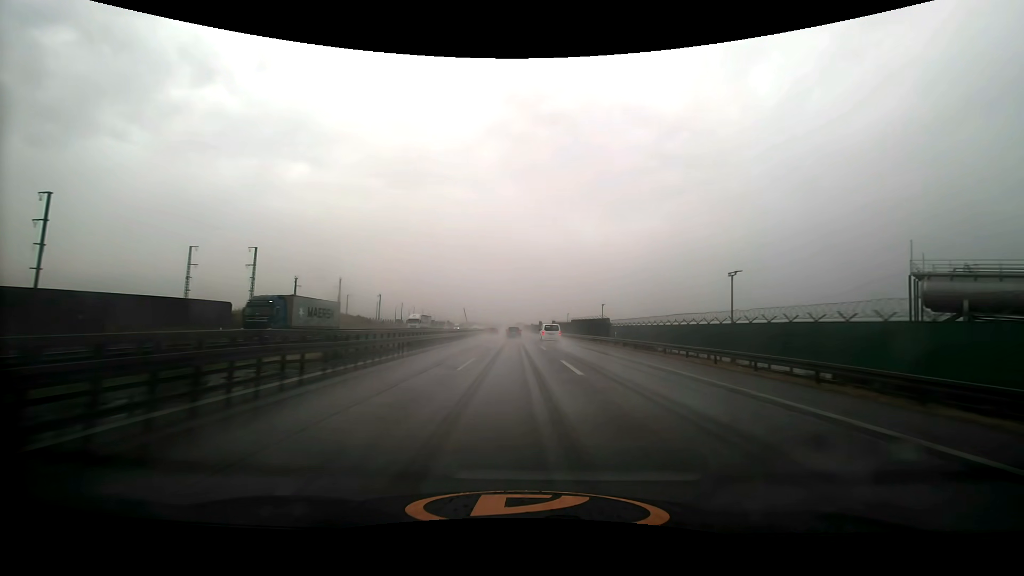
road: motorway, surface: asphalt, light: Day
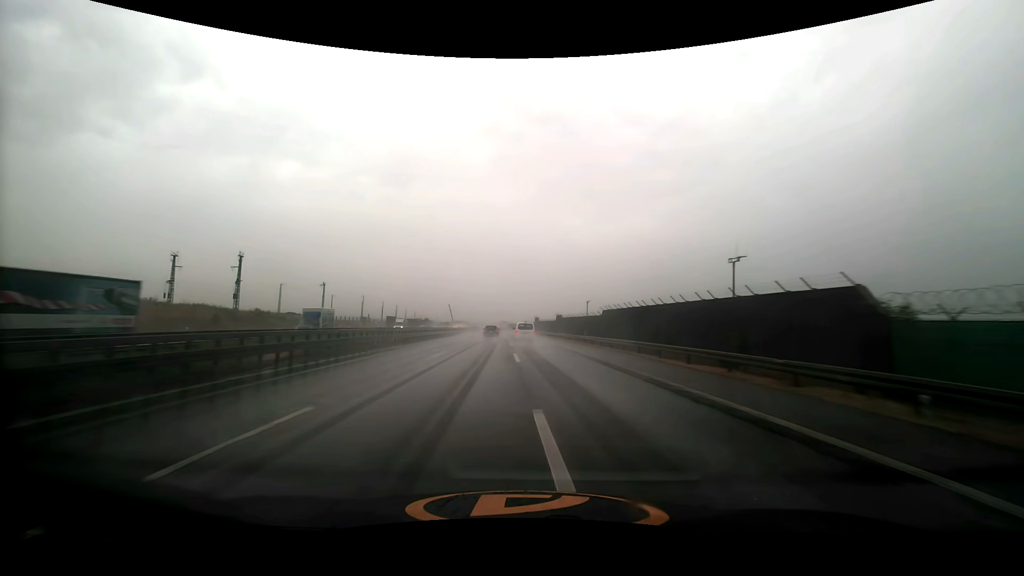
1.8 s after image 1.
(+0.5, +50.2) m; +1°
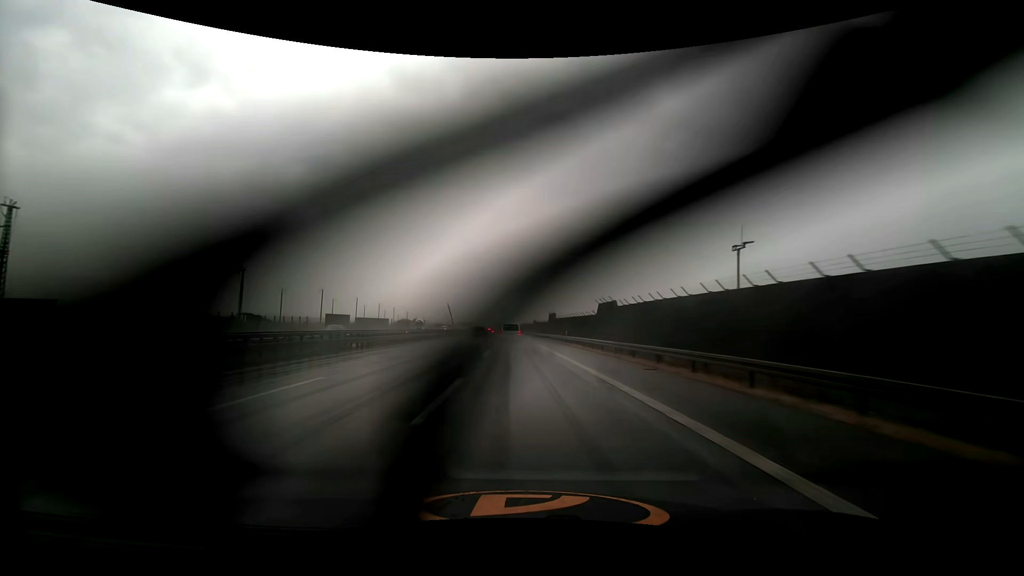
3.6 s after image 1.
(-0.2, +49.1) m; -1°
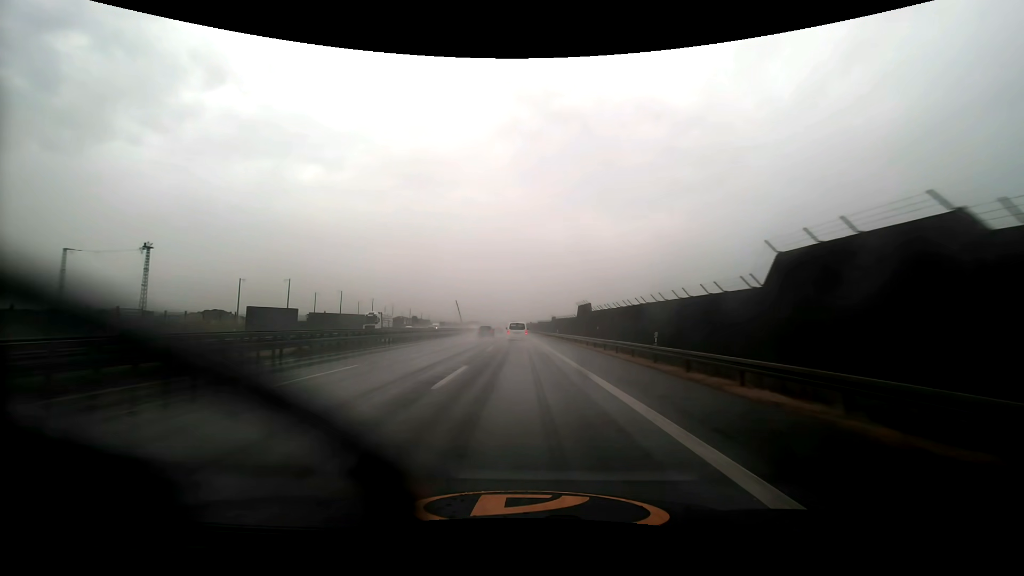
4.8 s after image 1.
(-0.5, +32.3) m; -2°
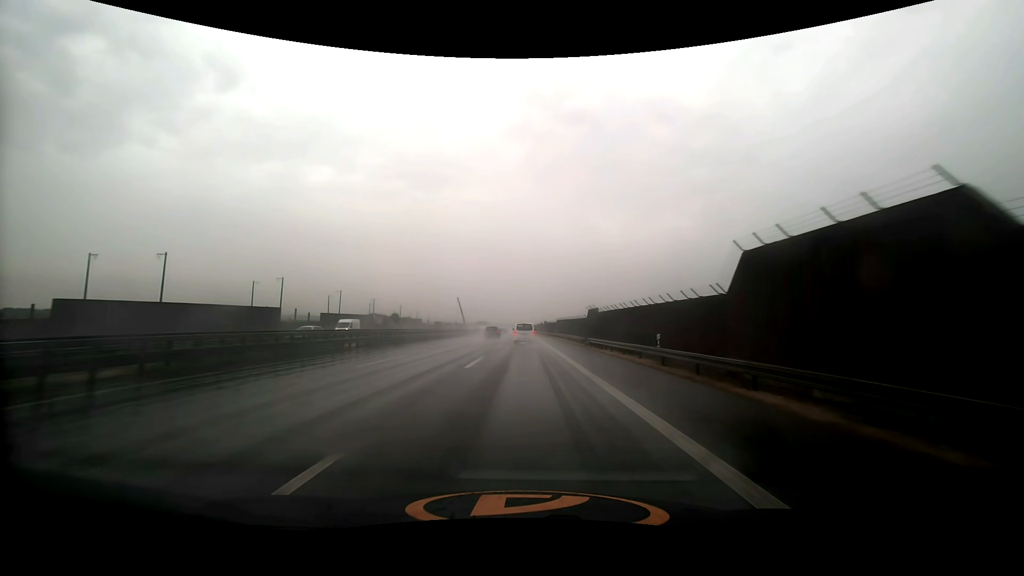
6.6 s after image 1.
(-0.6, +48.7) m; -1°
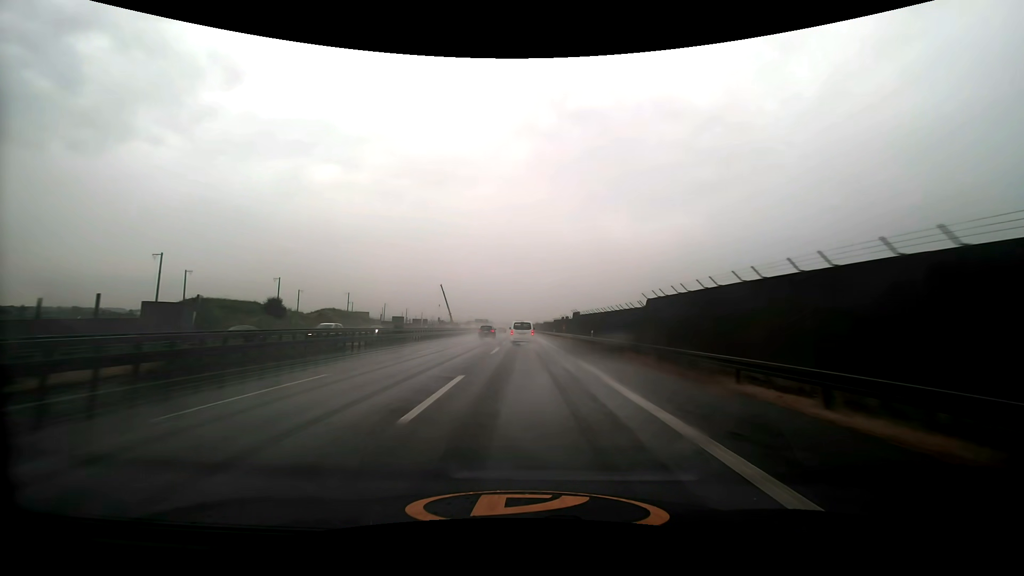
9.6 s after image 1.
(-0.6, +82.2) m; -1°
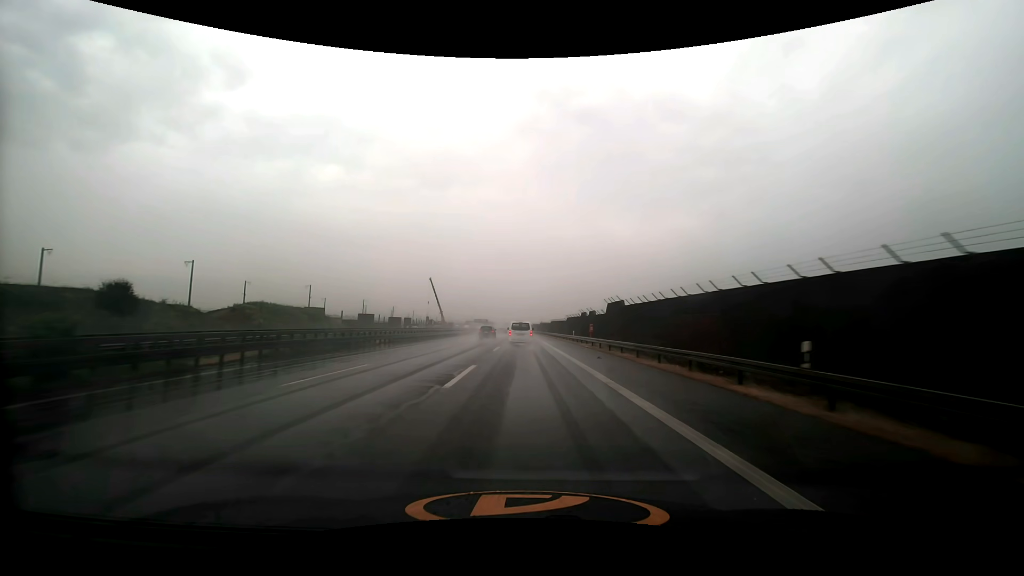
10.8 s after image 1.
(-0.1, +32.2) m; 0°
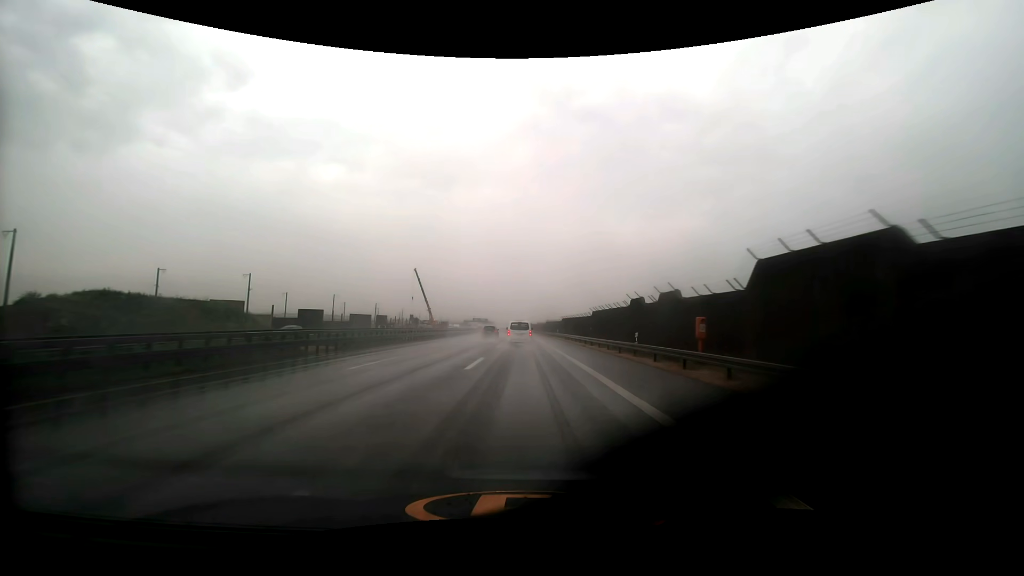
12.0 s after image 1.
(-0.1, +31.5) m; 0°
(0, +10) (0, +20) (0, +30) (0, +40) (0, +50) (0, +60) (0, +70) (-1, +80) (-1, +90) (-1, +100) m
